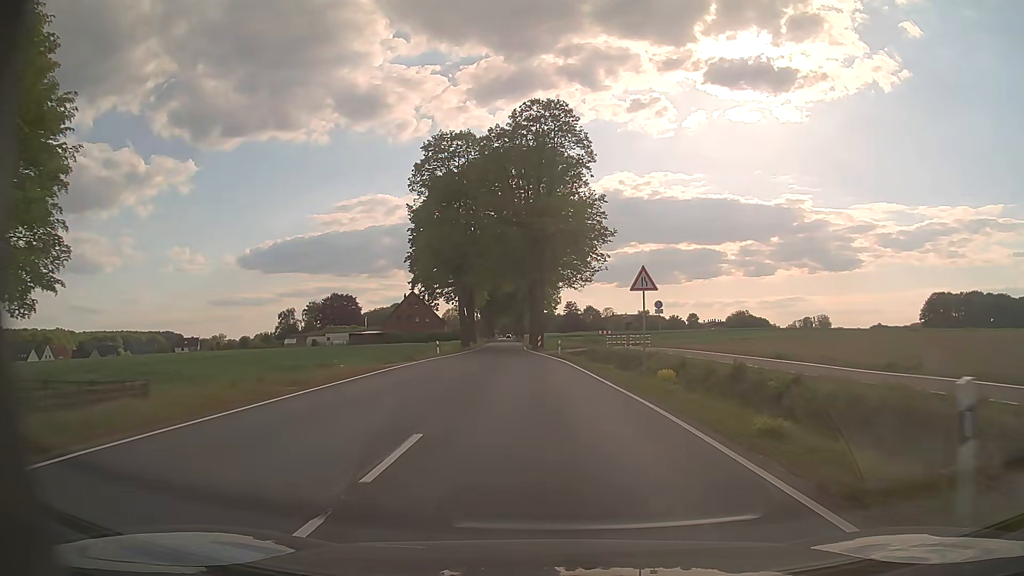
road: secondary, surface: asphalt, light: Day
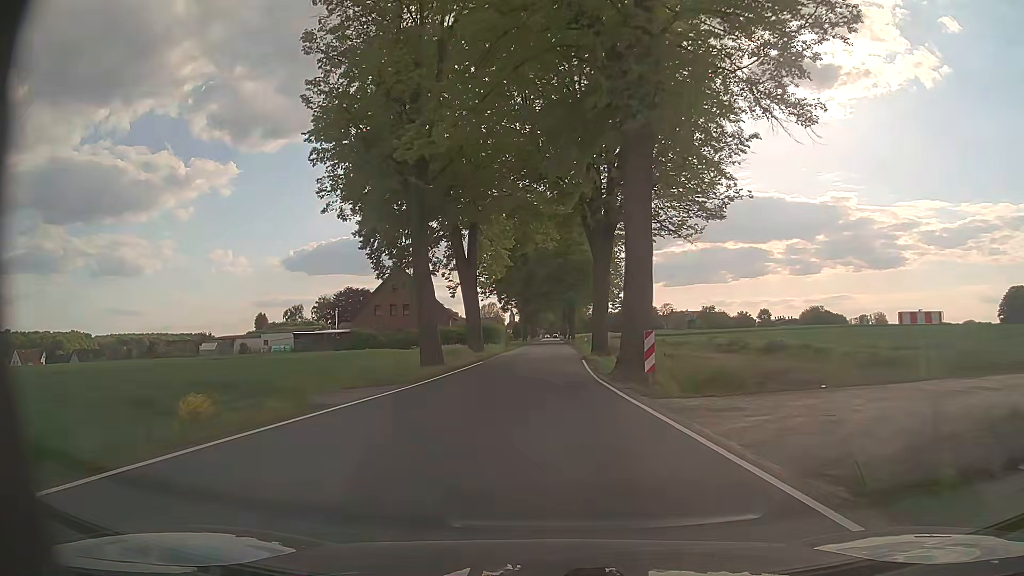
(-1.8, +44.7) m; -4°
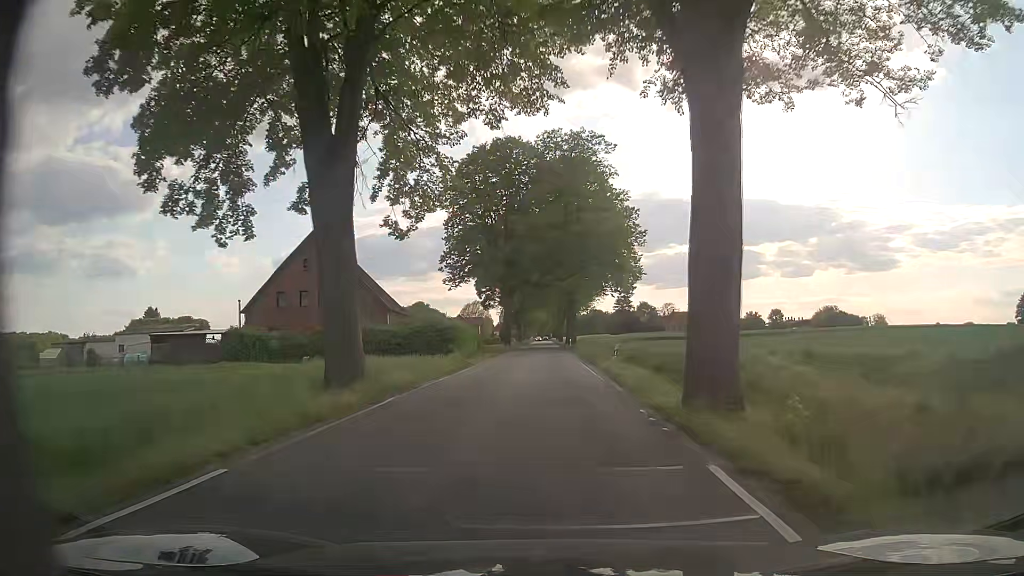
(-0.1, +27.1) m; +1°
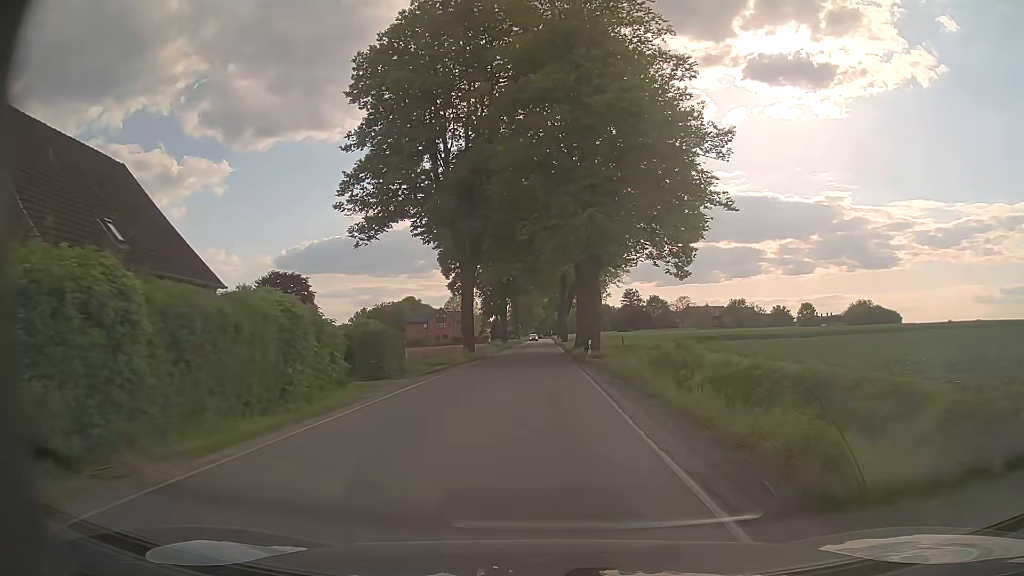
(+0.2, +35.9) m; 0°
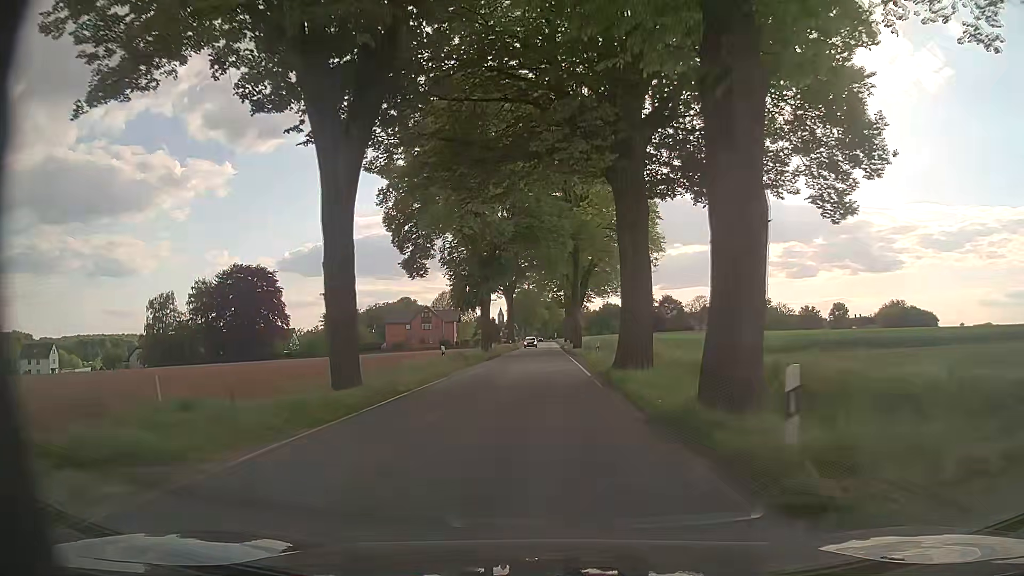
(-0.1, +26.5) m; 0°
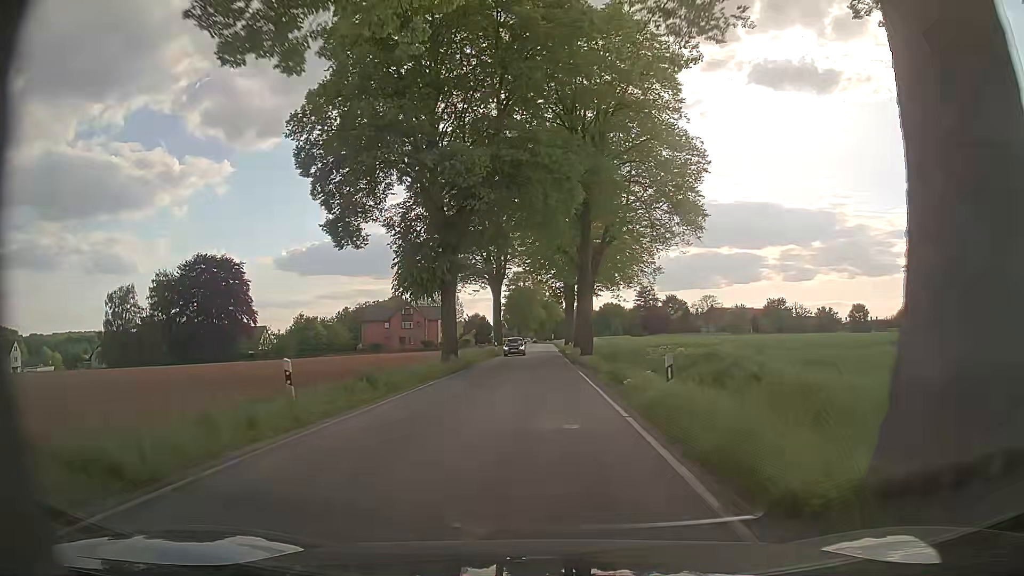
(0.0, +17.6) m; 0°
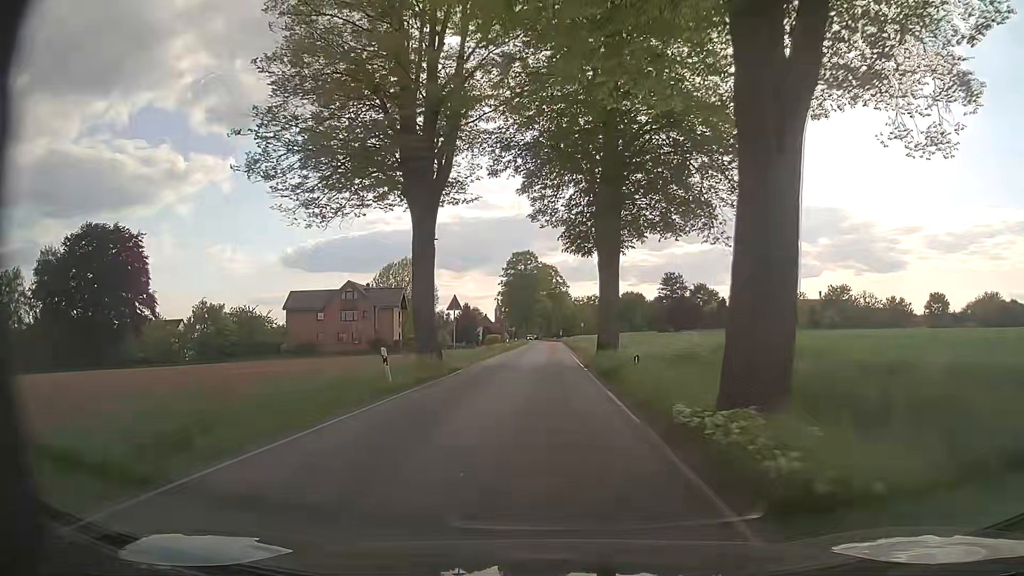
(+0.2, +43.9) m; -1°
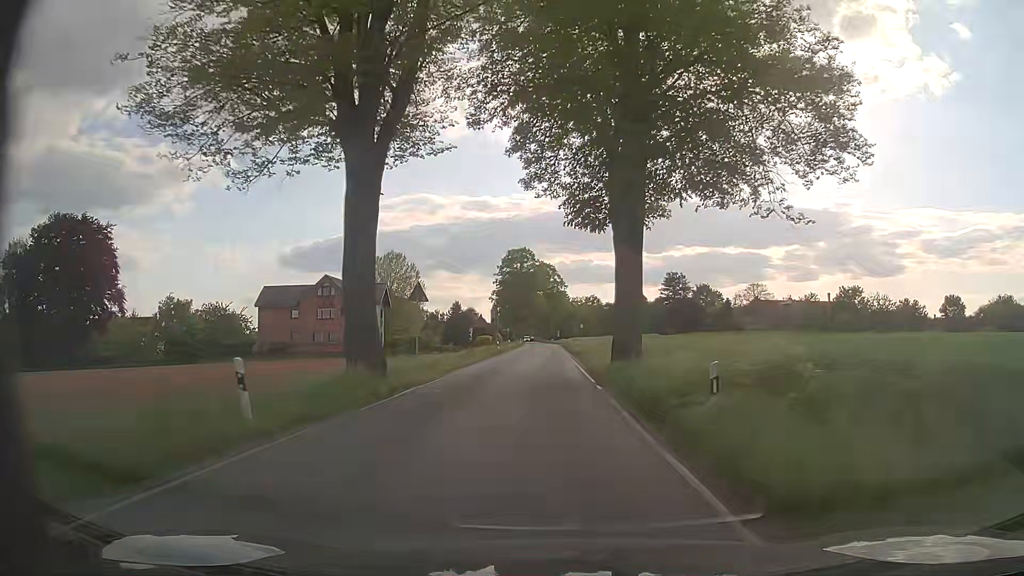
(+0.1, +8.8) m; +1°
